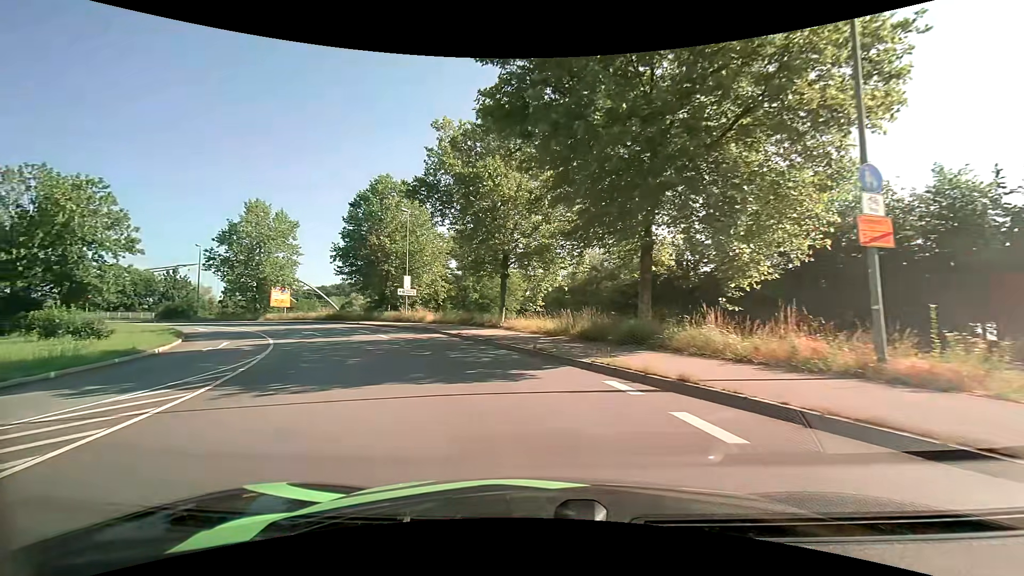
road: primary_link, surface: asphalt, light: Day
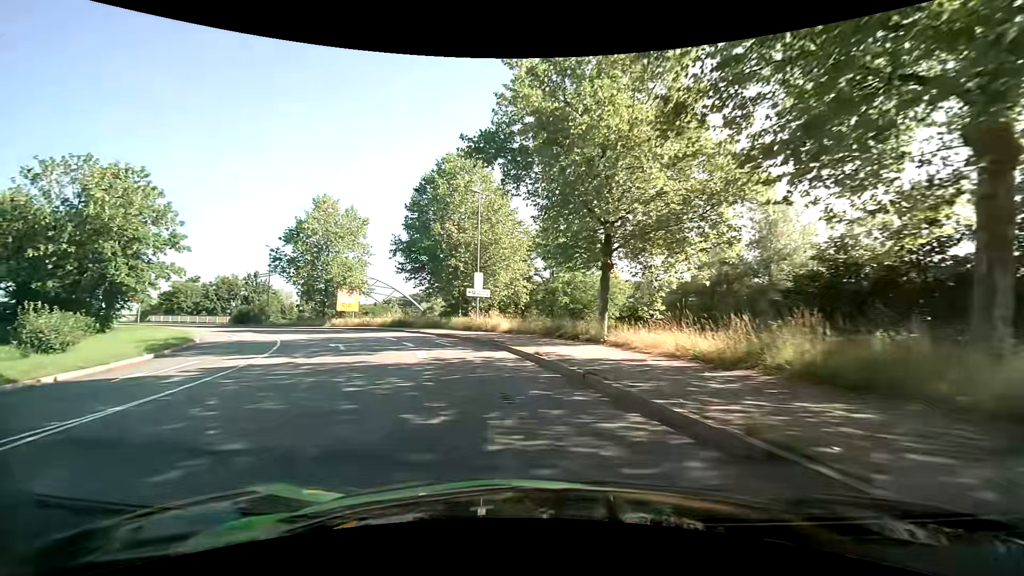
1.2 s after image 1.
(-1.0, +10.4) m; -12°
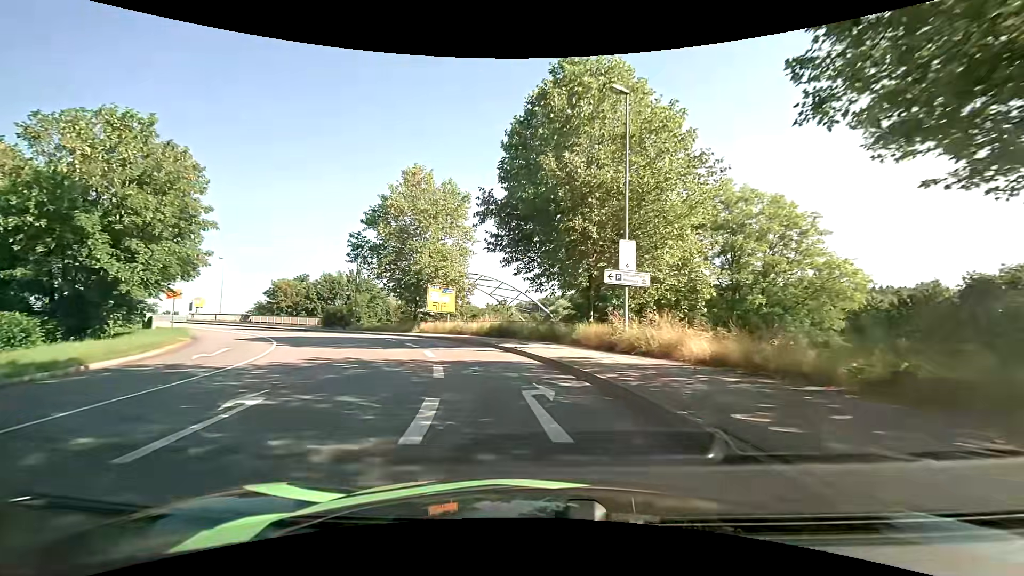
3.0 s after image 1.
(-2.1, +16.7) m; -14°
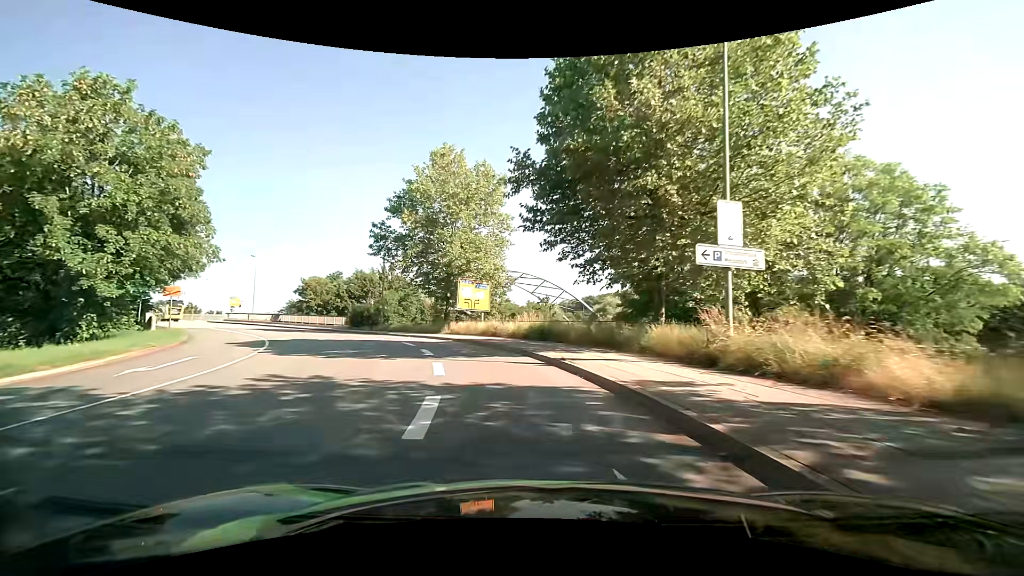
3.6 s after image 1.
(-0.2, +5.8) m; -5°
(-1, +10) (-3, +20) (-7, +29) (-12, +37) (-19, +45) (-26, +52) (-34, +58) (-41, +65) (-48, +72) (-55, +79) m
